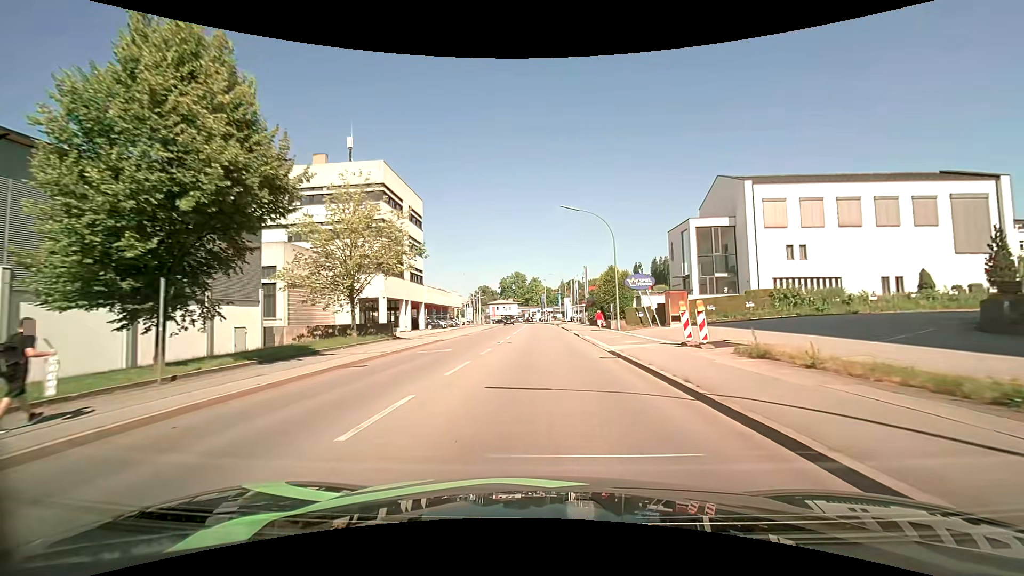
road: tertiary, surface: asphalt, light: Day
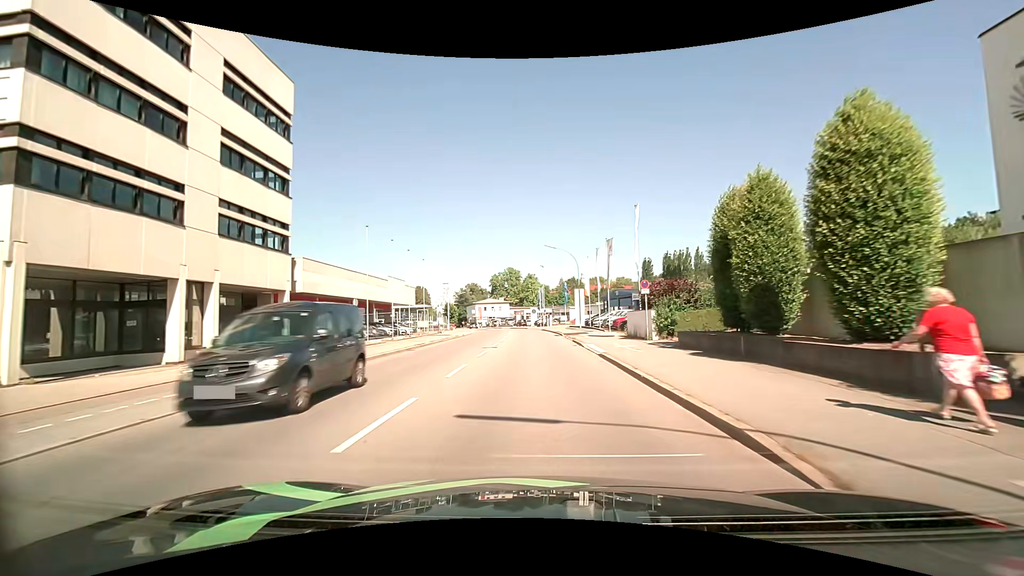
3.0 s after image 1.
(+0.1, +37.1) m; 0°
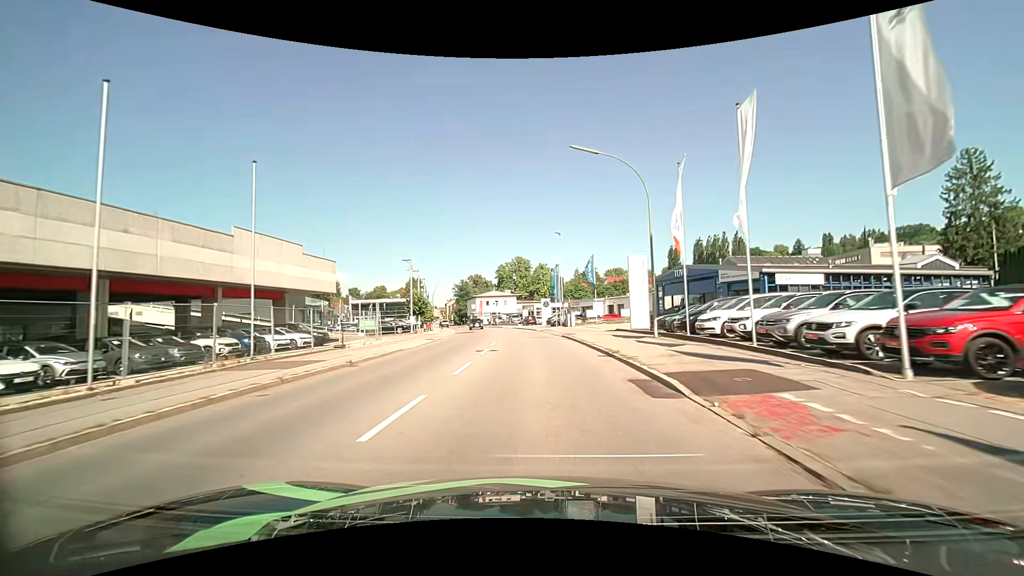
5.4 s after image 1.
(-0.3, +30.3) m; -2°
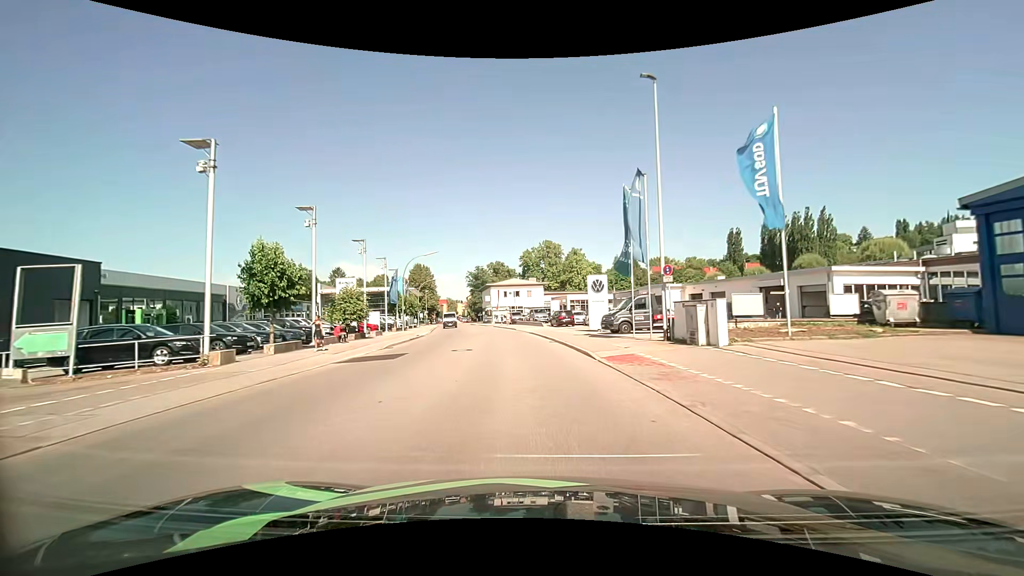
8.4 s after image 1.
(-0.7, +35.5) m; -4°
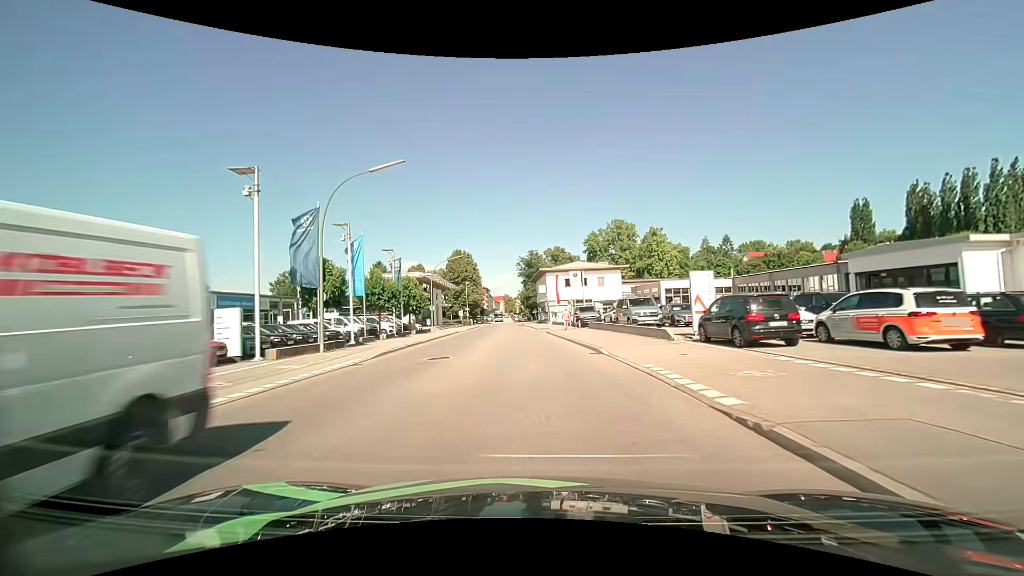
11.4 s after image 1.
(-1.8, +32.8) m; -7°
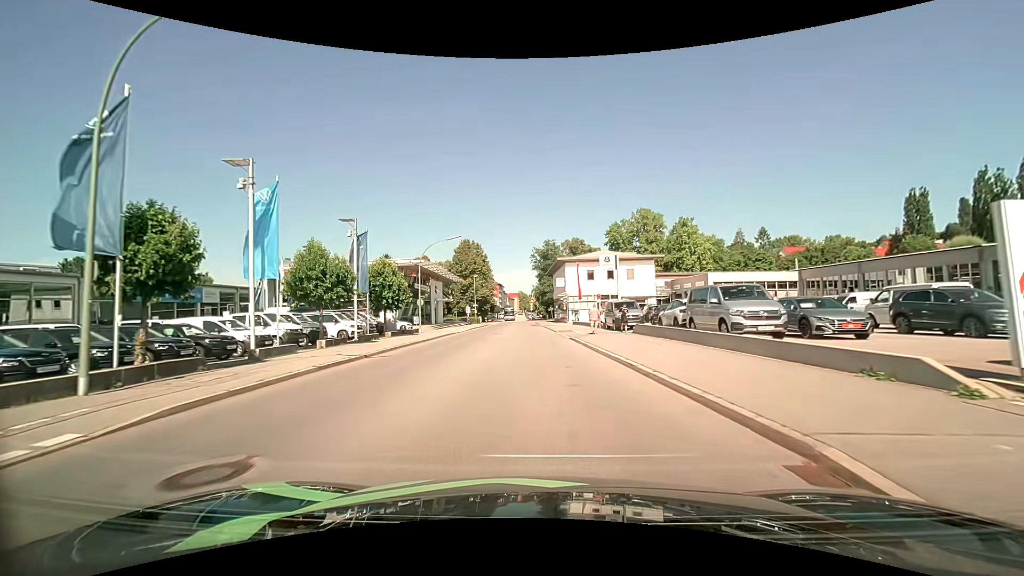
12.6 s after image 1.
(-0.2, +12.7) m; -1°
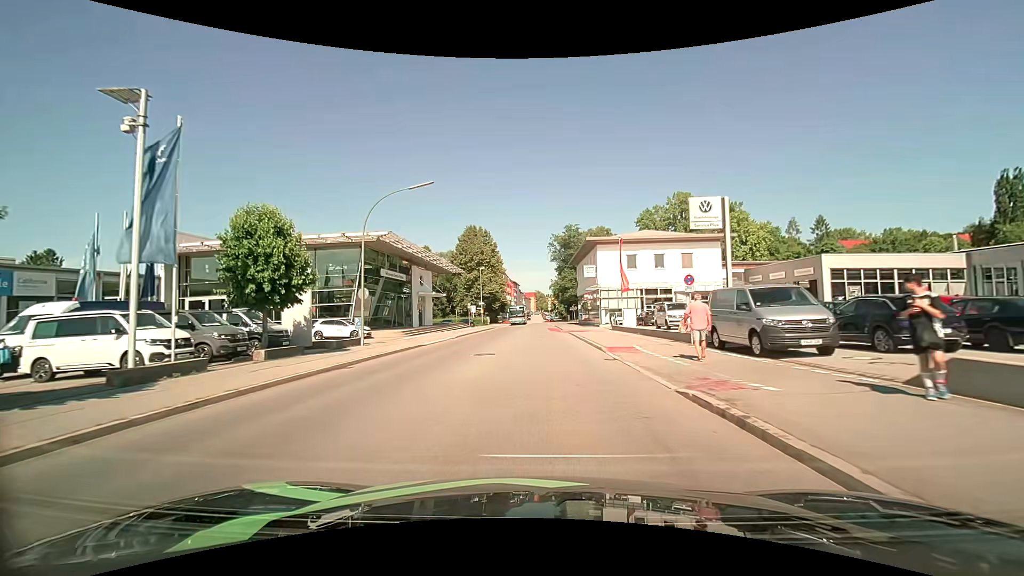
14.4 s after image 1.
(-0.5, +18.6) m; -2°
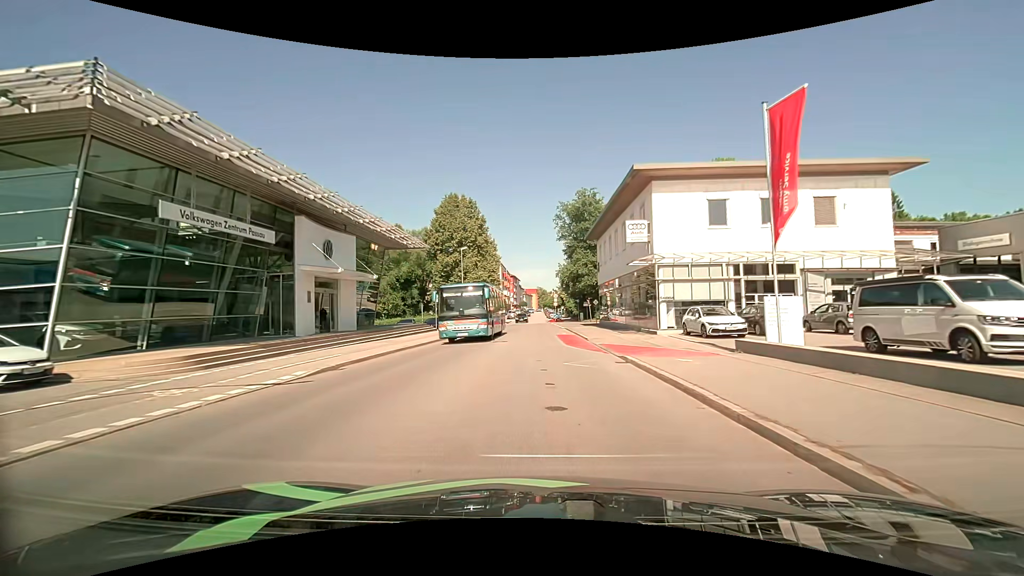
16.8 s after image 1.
(-0.1, +24.0) m; 0°
(0, +10) (0, +20) (0, +30) (0, +40) (0, +50) (-1, +60) (-1, +70) (-1, +80) (-1, +90) (-1, +100) m
